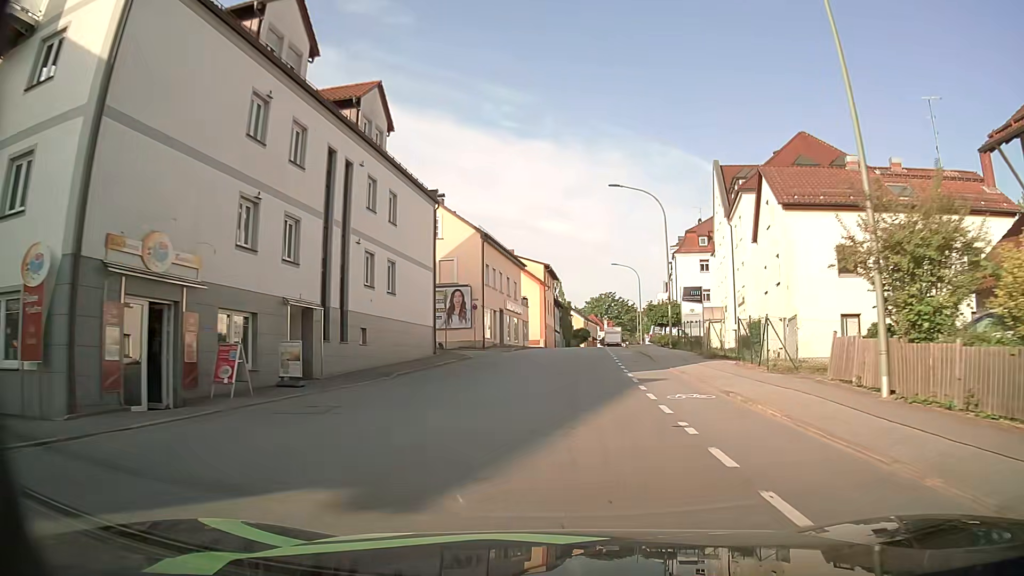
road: tertiary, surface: asphalt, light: Day
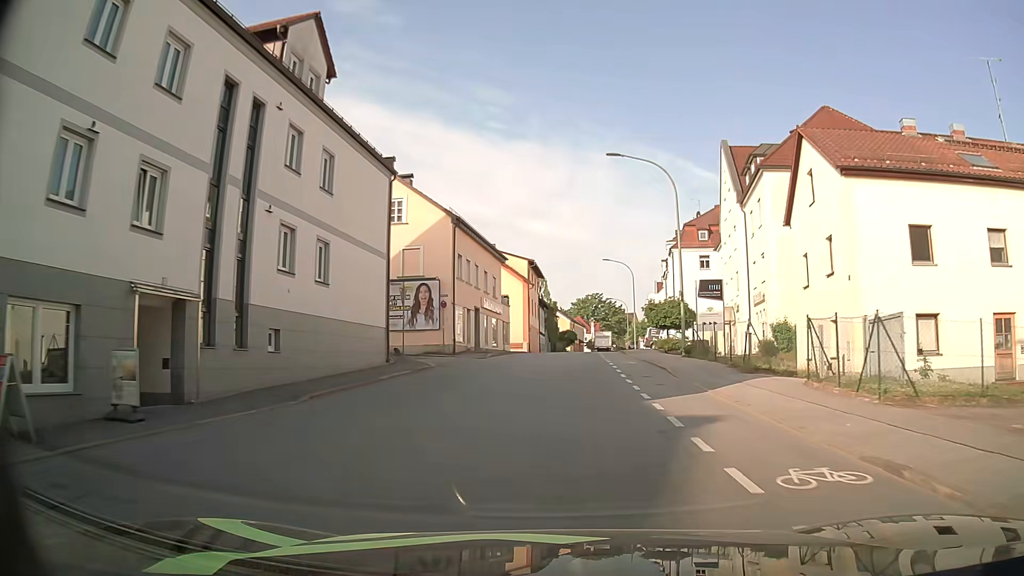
(+0.1, +7.0) m; +1°
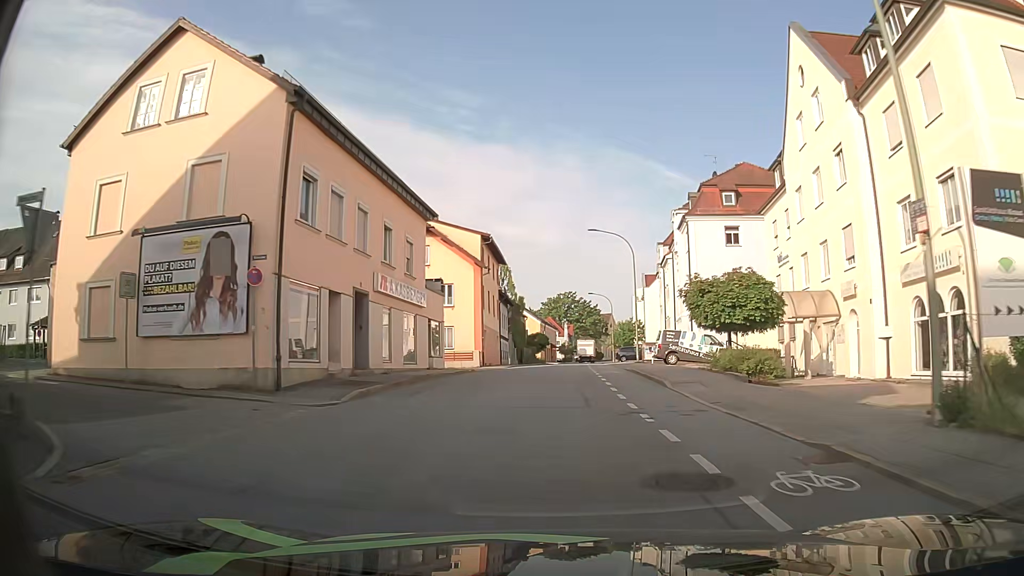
(+0.6, +20.7) m; +1°
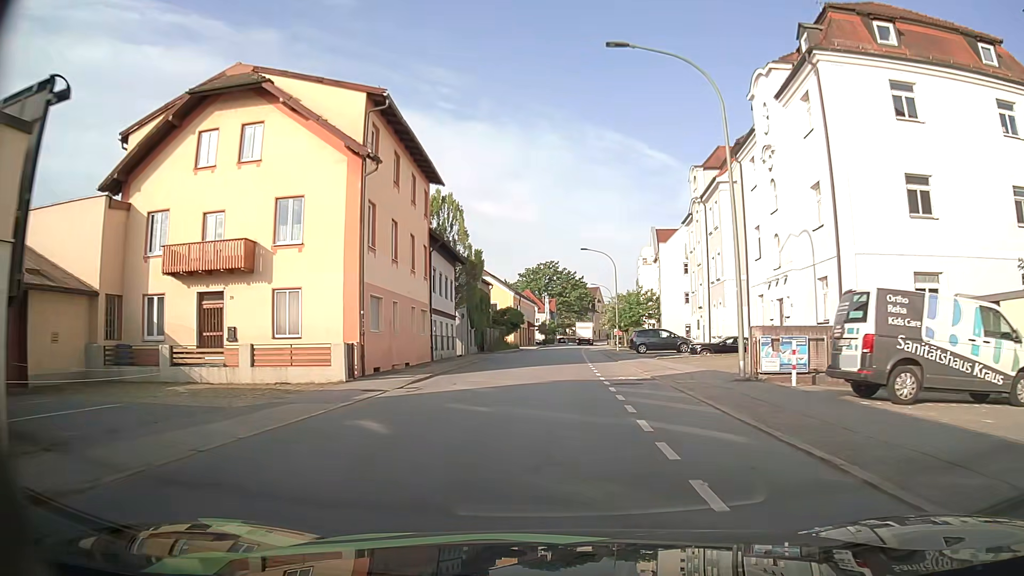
(+1.5, +27.6) m; +4°
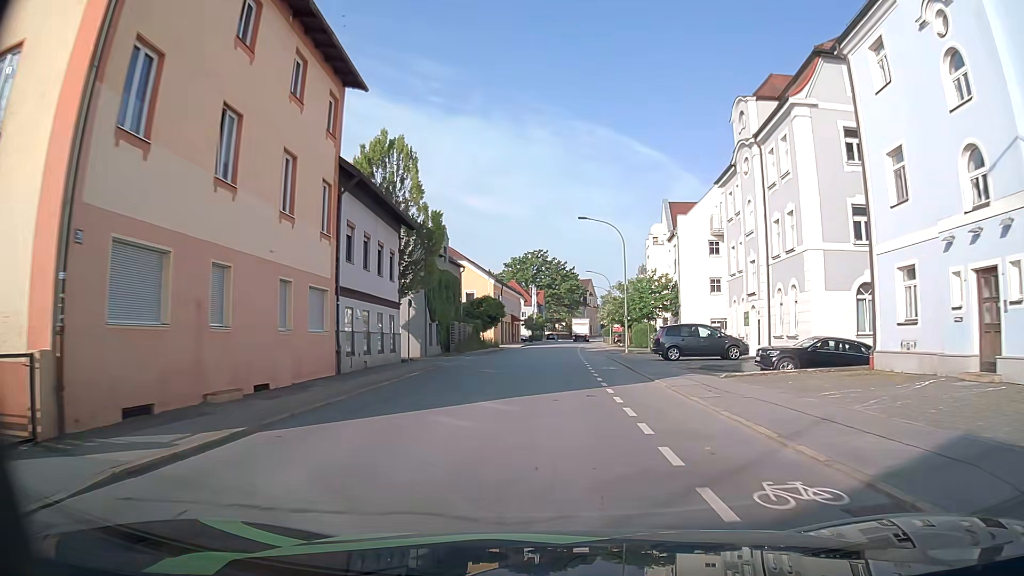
(-0.1, +14.4) m; 0°
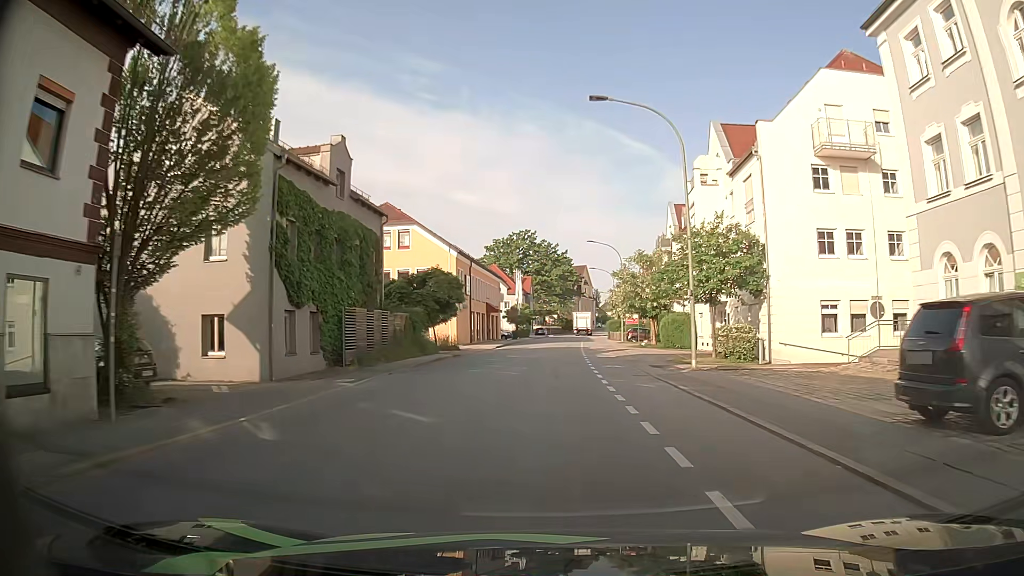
(+0.3, +22.5) m; +1°
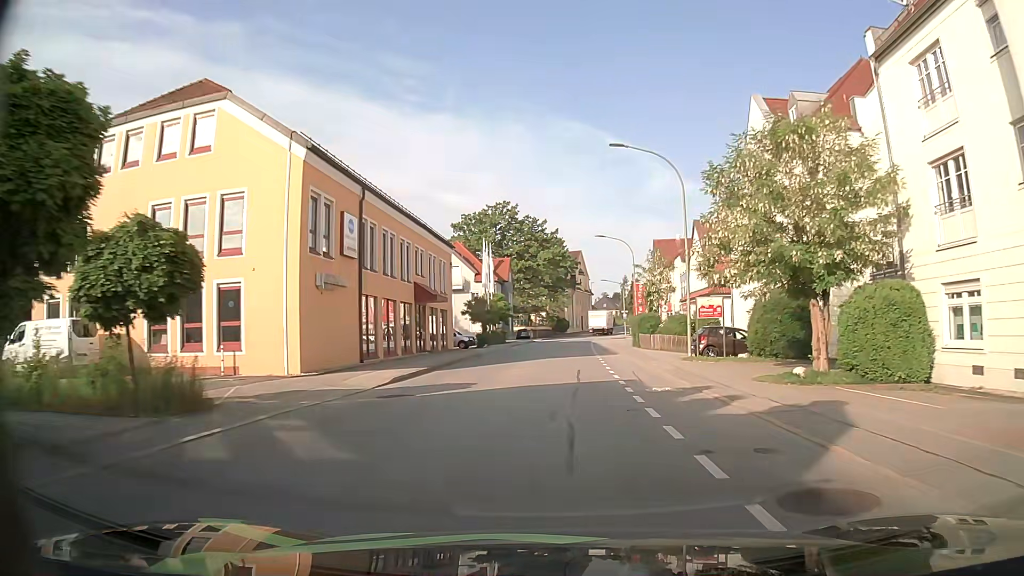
(+0.3, +30.8) m; +1°
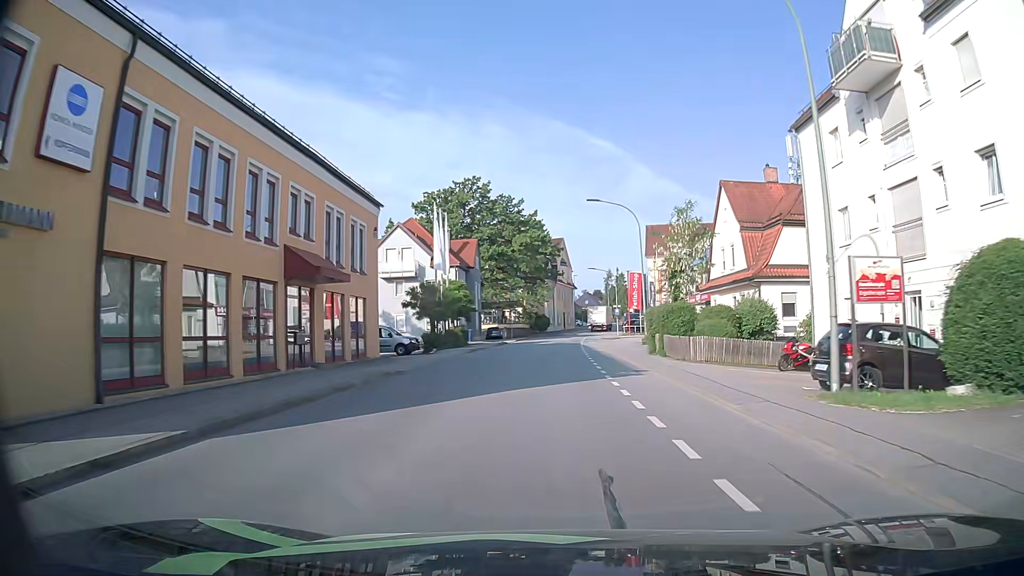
(+0.2, +15.4) m; +2°
(0, +10) (0, +20) (0, +30) (+1, +40) (+1, +50) (+2, +60) (+2, +70) (+3, +80) (+5, +90) (+7, +100) m
